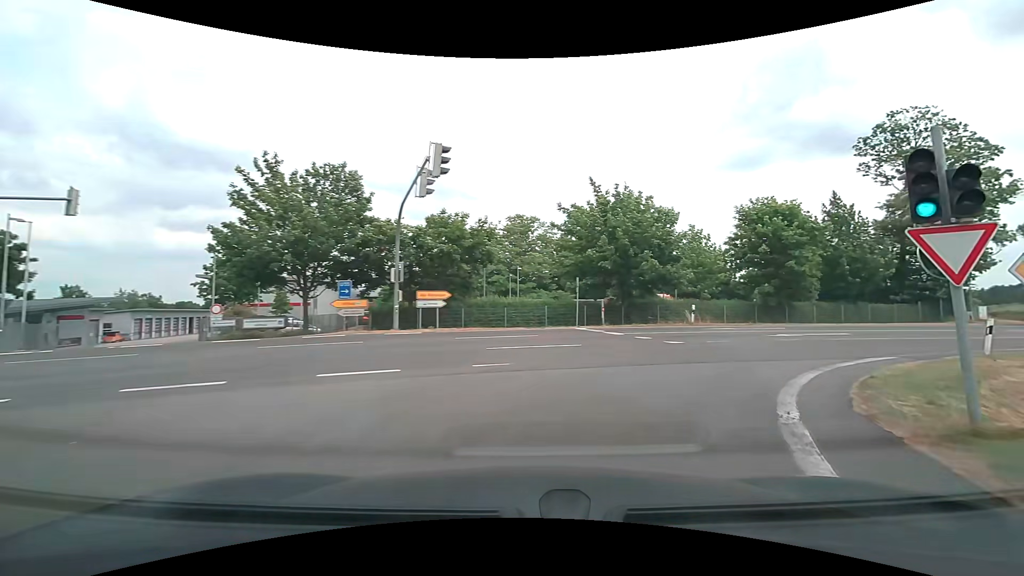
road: motorway_link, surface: asphalt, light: Day
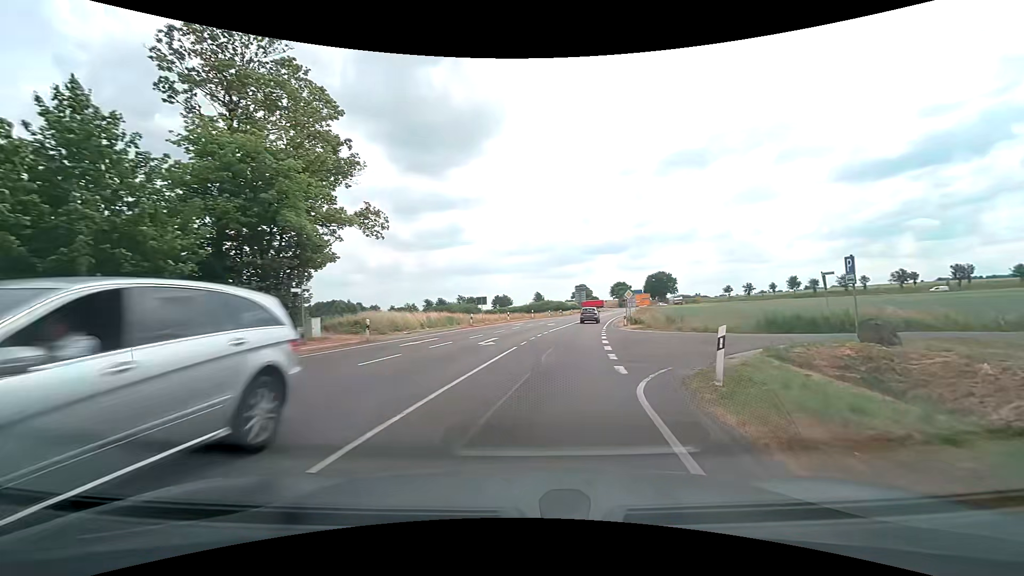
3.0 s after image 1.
(+14.6, +19.5) m; +65°
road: secondary
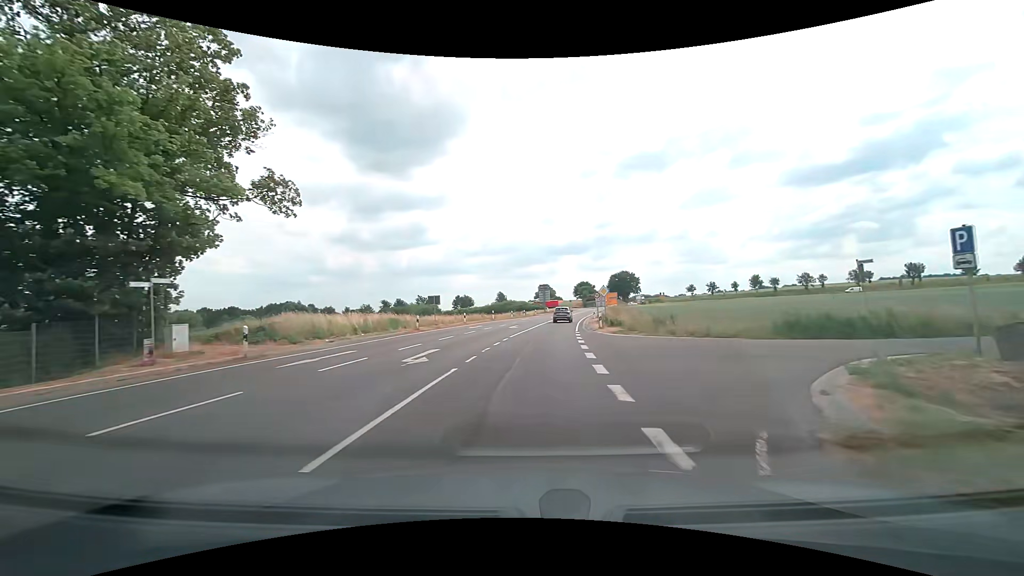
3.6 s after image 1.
(+0.3, +6.9) m; +5°
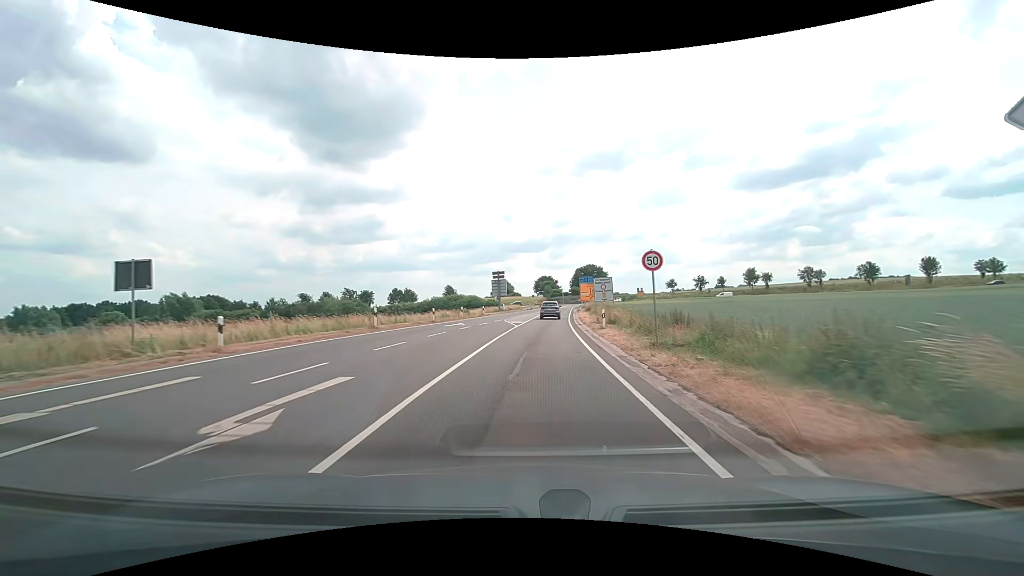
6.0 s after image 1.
(+1.5, +33.0) m; +5°
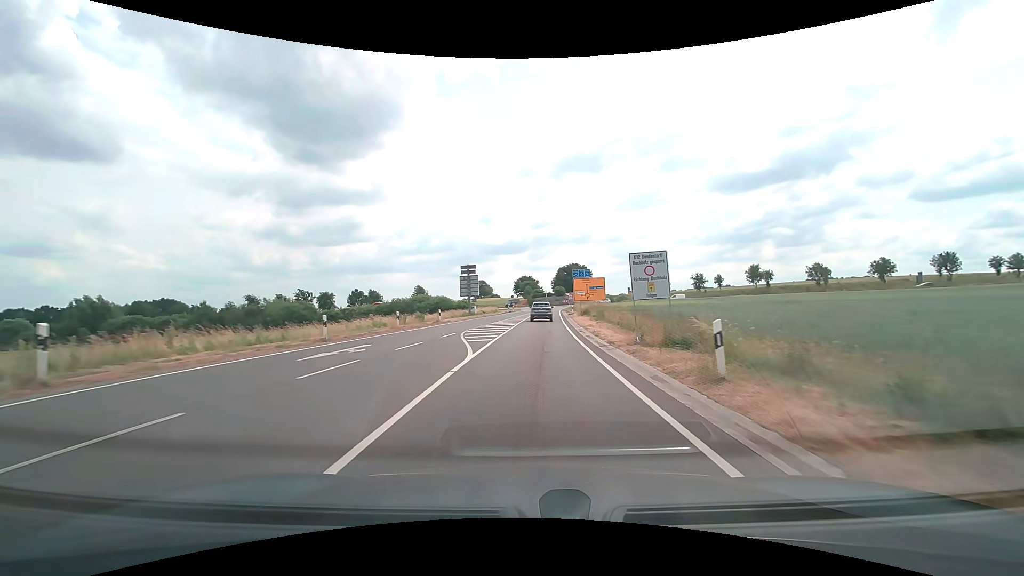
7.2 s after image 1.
(+0.2, +17.0) m; +2°
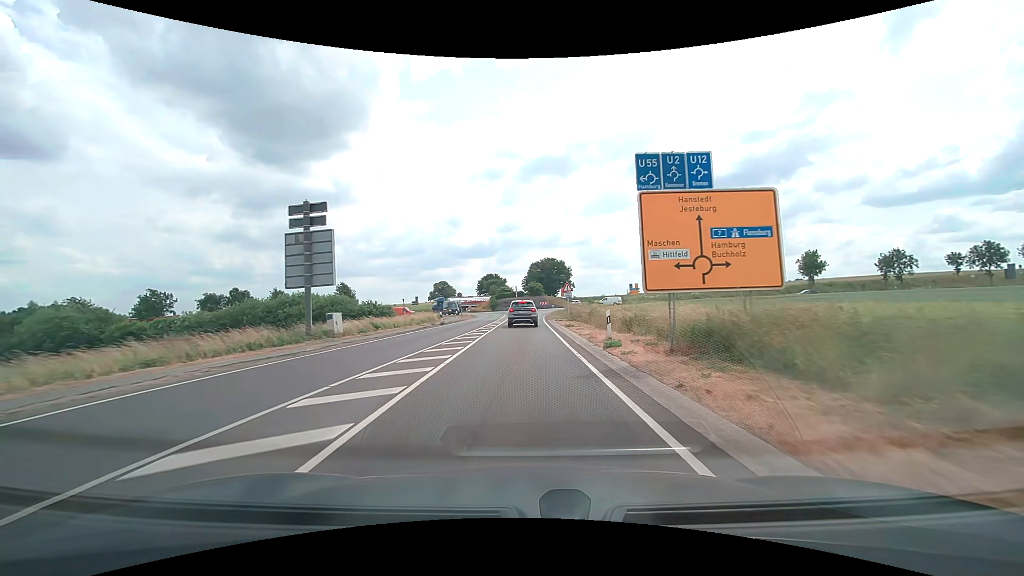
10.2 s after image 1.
(+1.5, +41.1) m; +3°
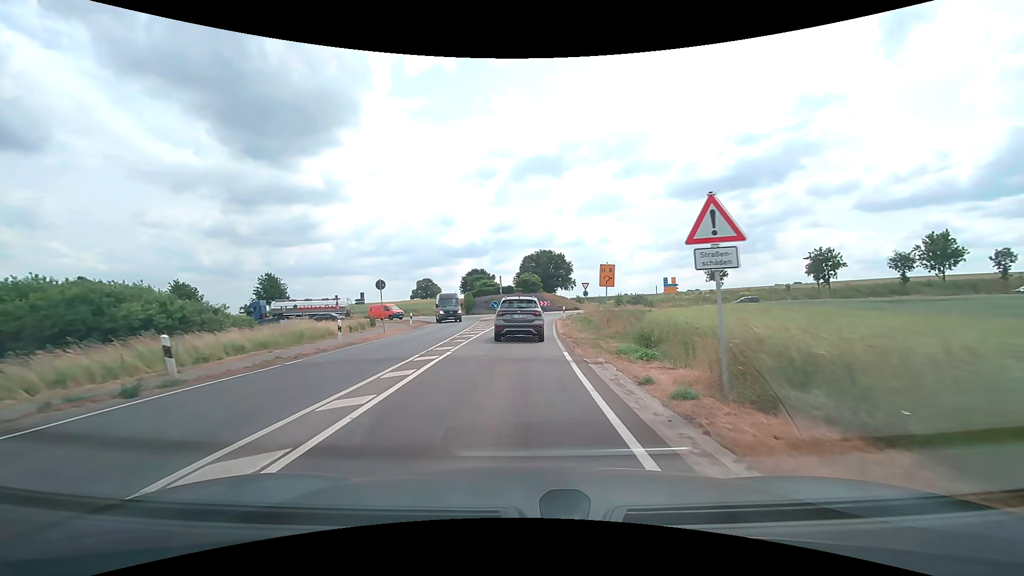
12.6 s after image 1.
(+0.3, +29.8) m; +1°
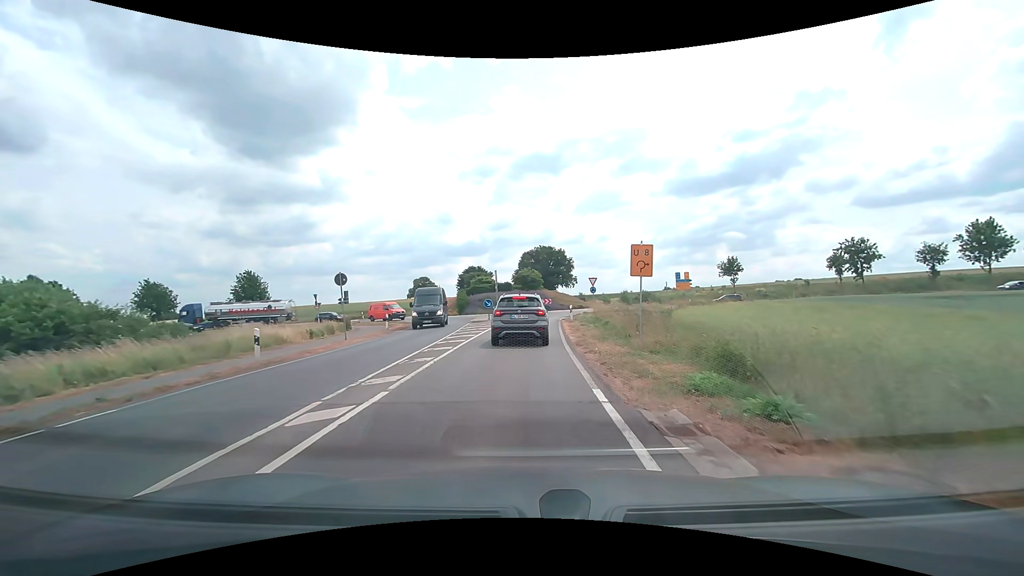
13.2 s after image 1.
(0.0, +6.1) m; 0°
(0, +10) (0, +20) (0, +30) (+1, +40) (+4, +49) (+11, +57) (+15, +66) (+13, +76) (+6, +83) (-3, +85) m
